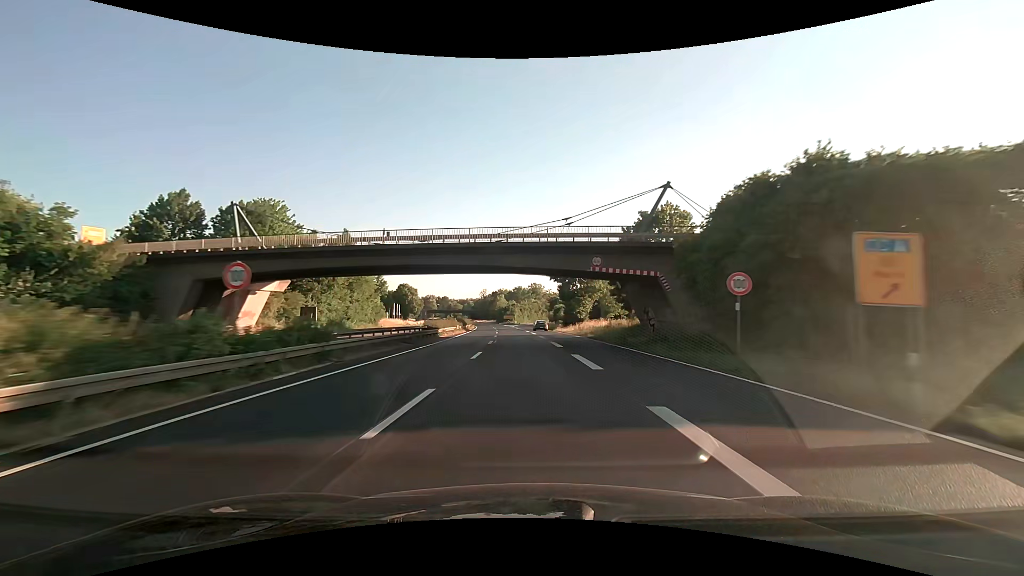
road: trunk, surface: asphalt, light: Day
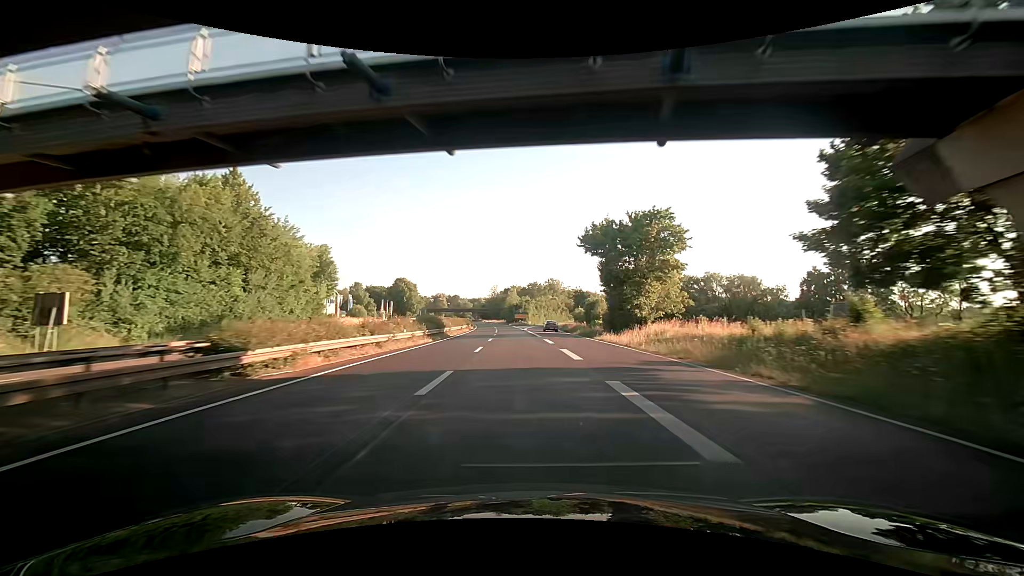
(-0.5, +32.7) m; -2°
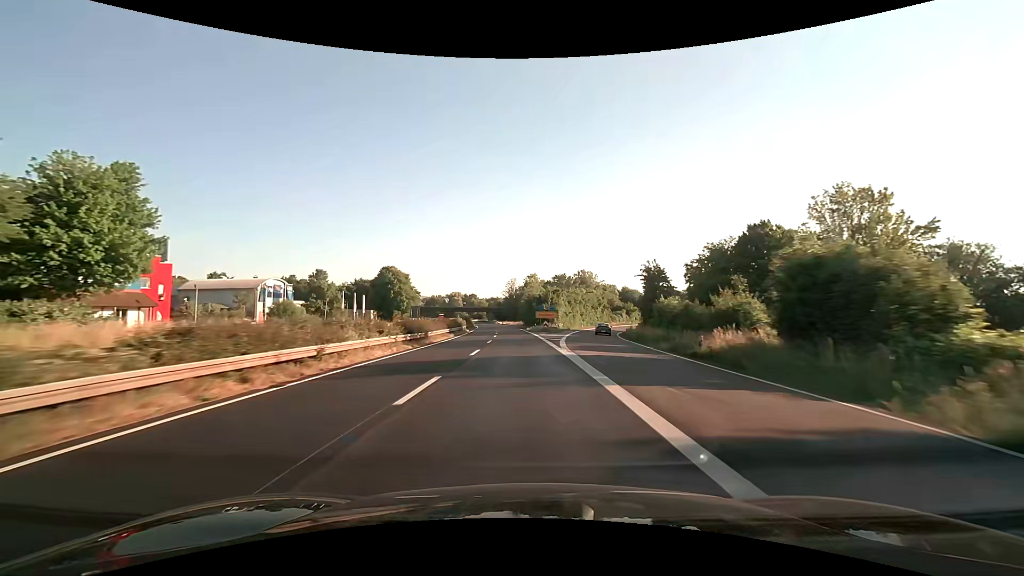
(-0.8, +49.1) m; -3°
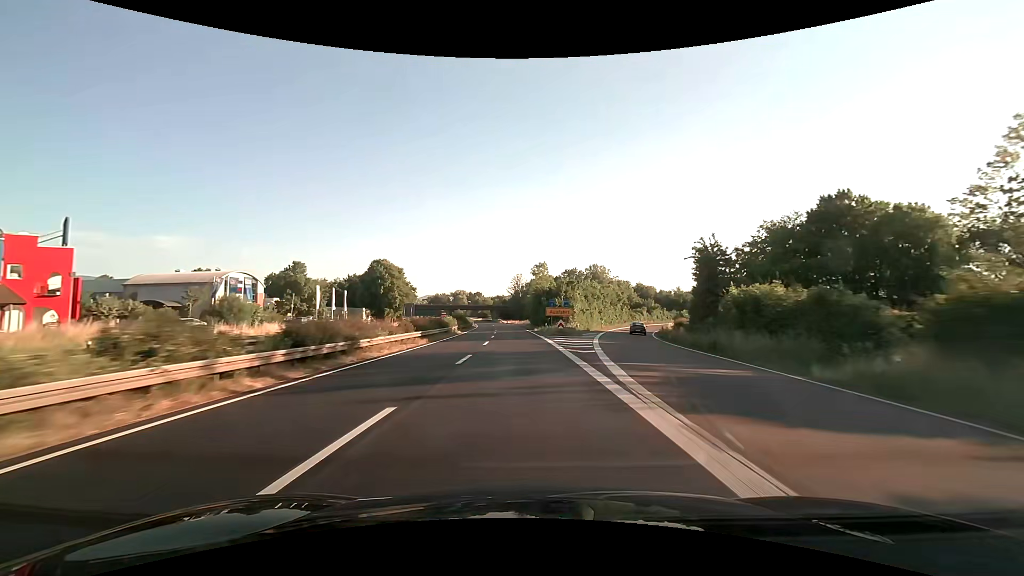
(0.0, +16.3) m; -1°
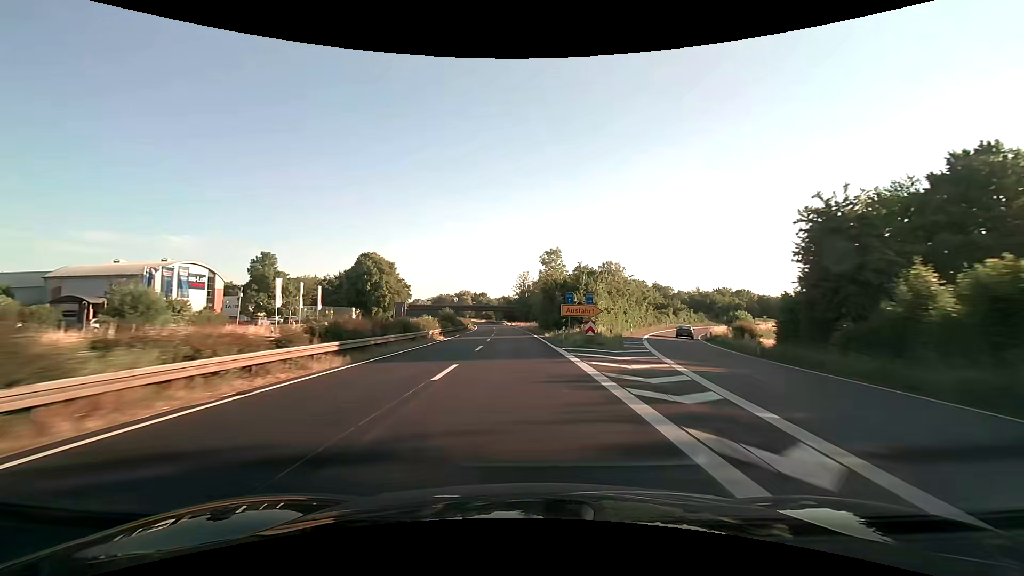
(0.0, +16.3) m; -1°
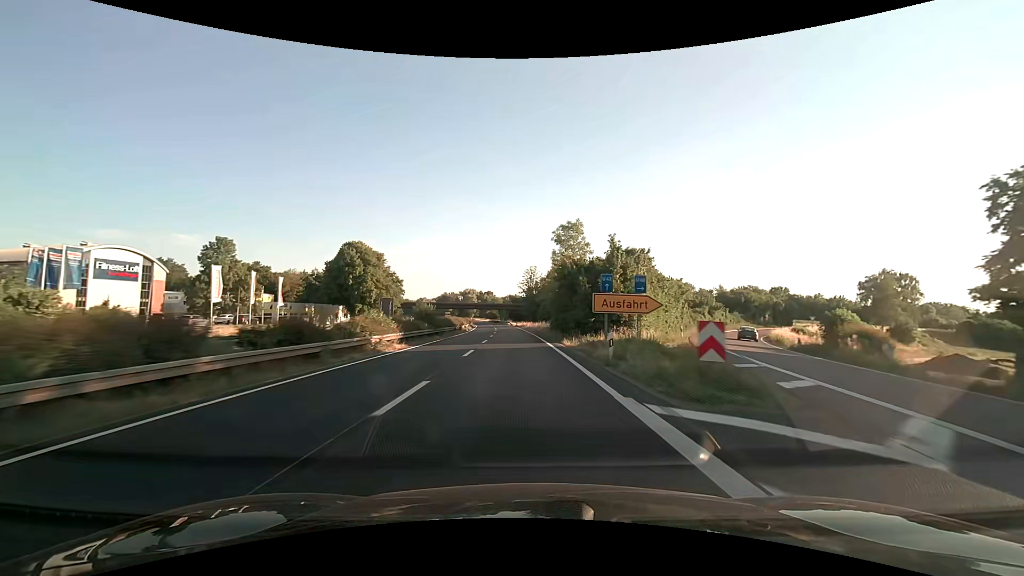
(0.0, +16.3) m; -1°
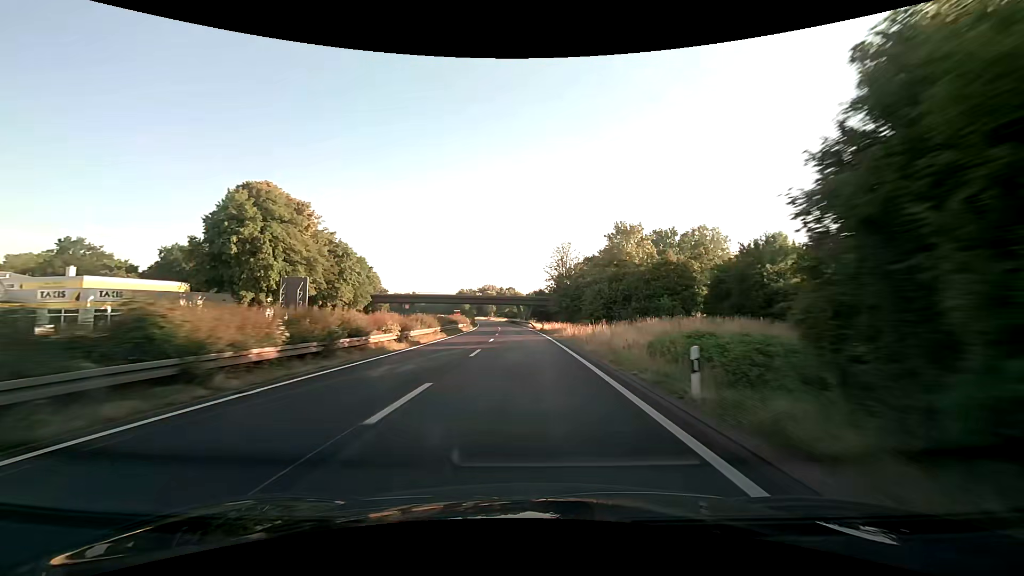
(-1.2, +48.9) m; -3°
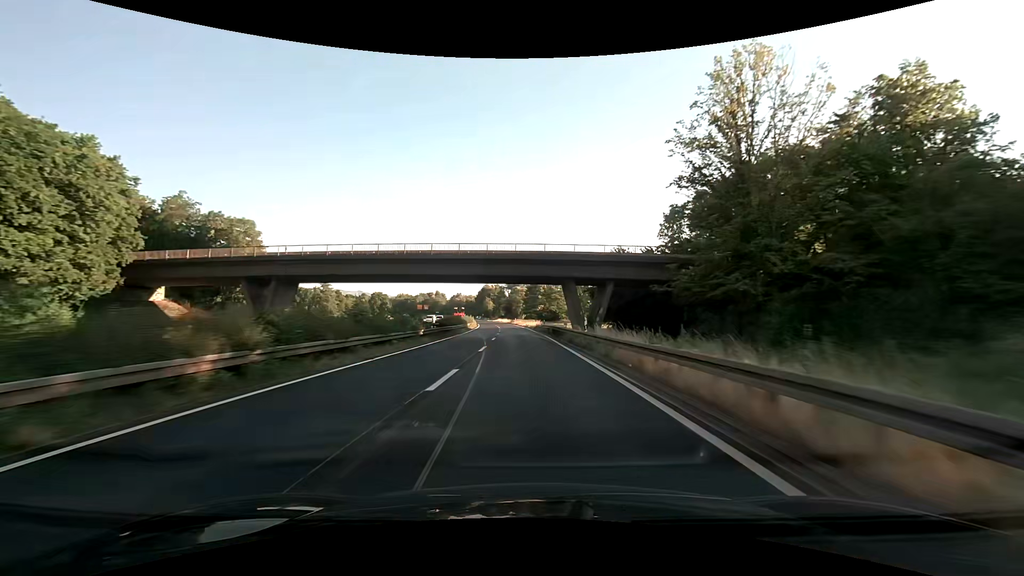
(-3.0, +81.1) m; -4°
(0, +10) (0, +20) (0, +30) (-1, +40) (-1, +50) (-2, +60) (-2, +70) (-3, +80) (-4, +90) (-5, +100) m
